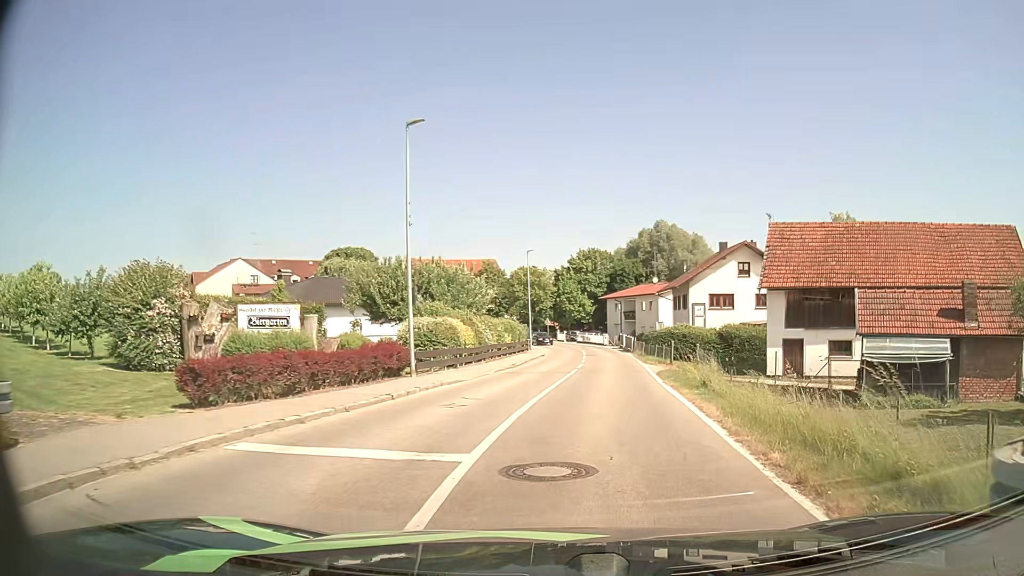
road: tertiary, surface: asphalt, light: Day
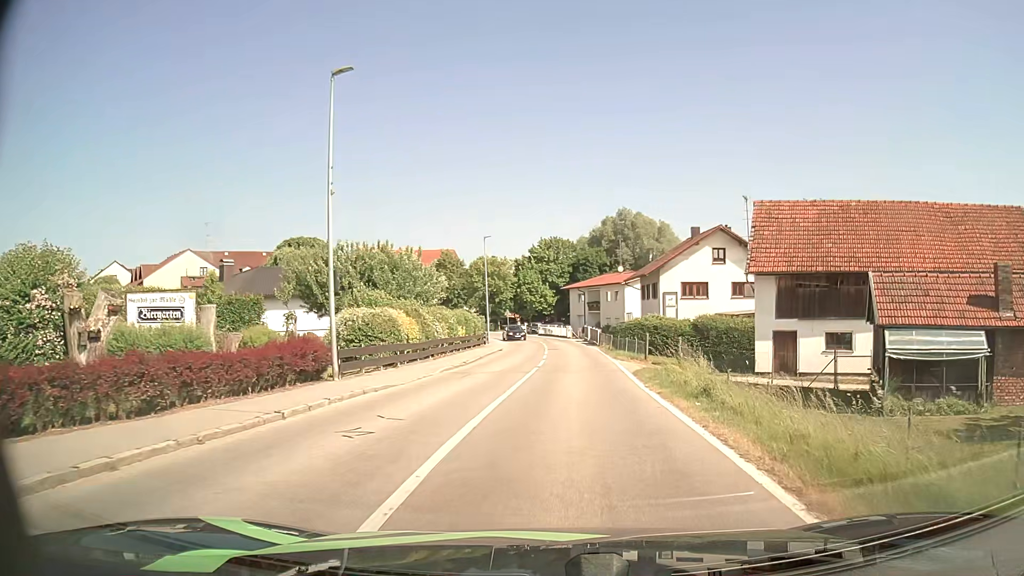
(+0.2, +4.1) m; +4°
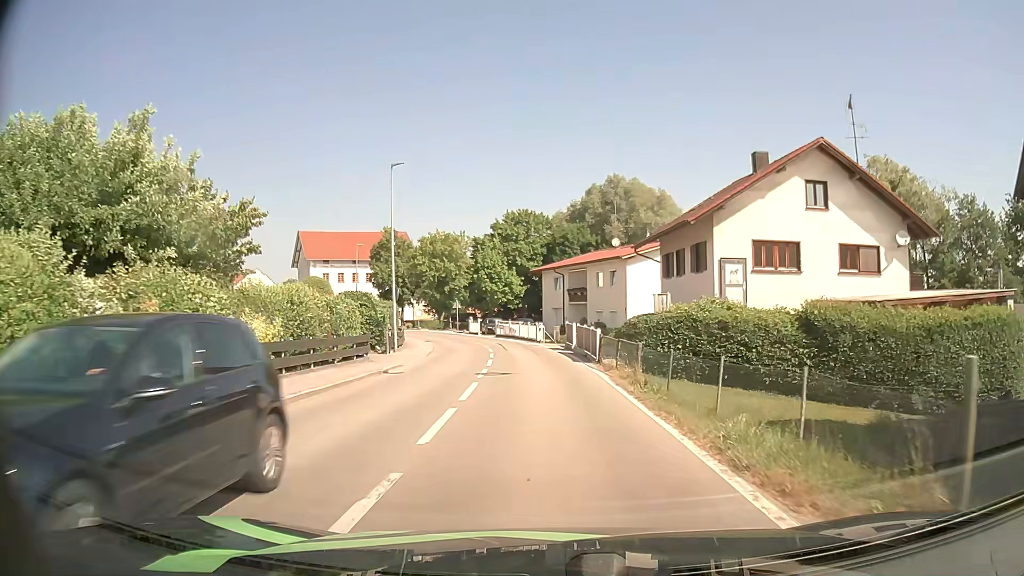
(+1.2, +23.7) m; +3°
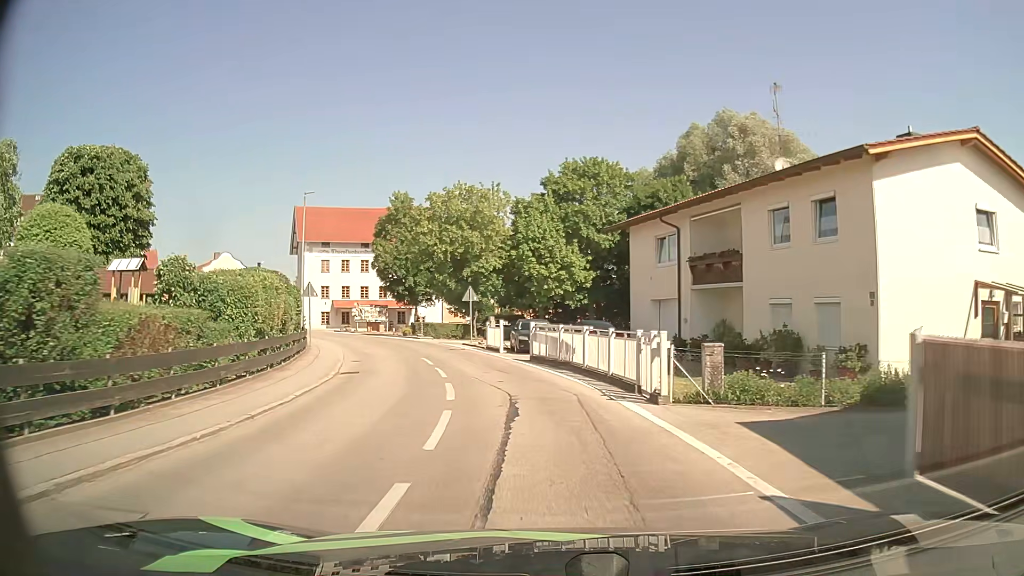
(-1.1, +28.3) m; -5°
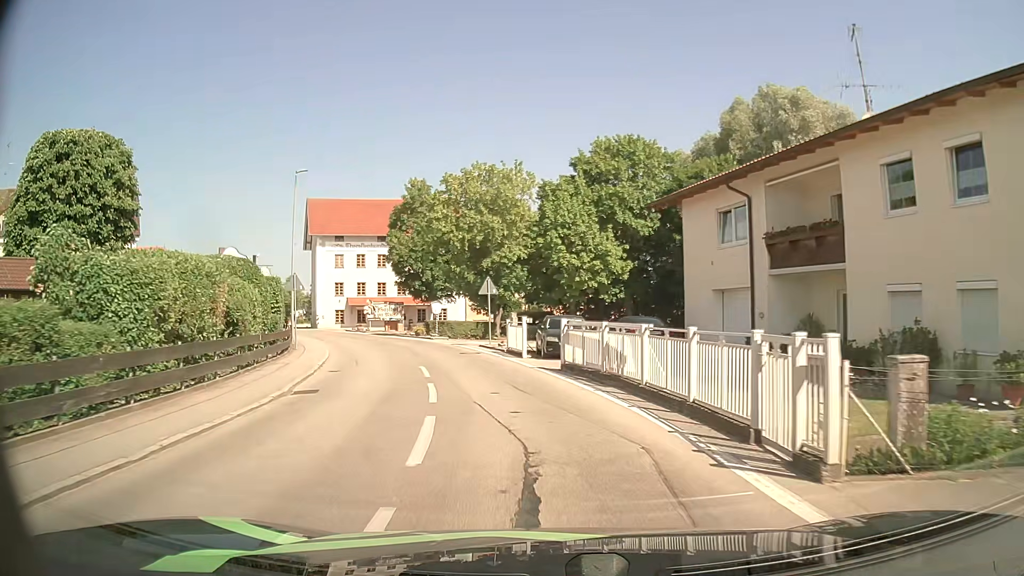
(-0.1, +5.6) m; -3°
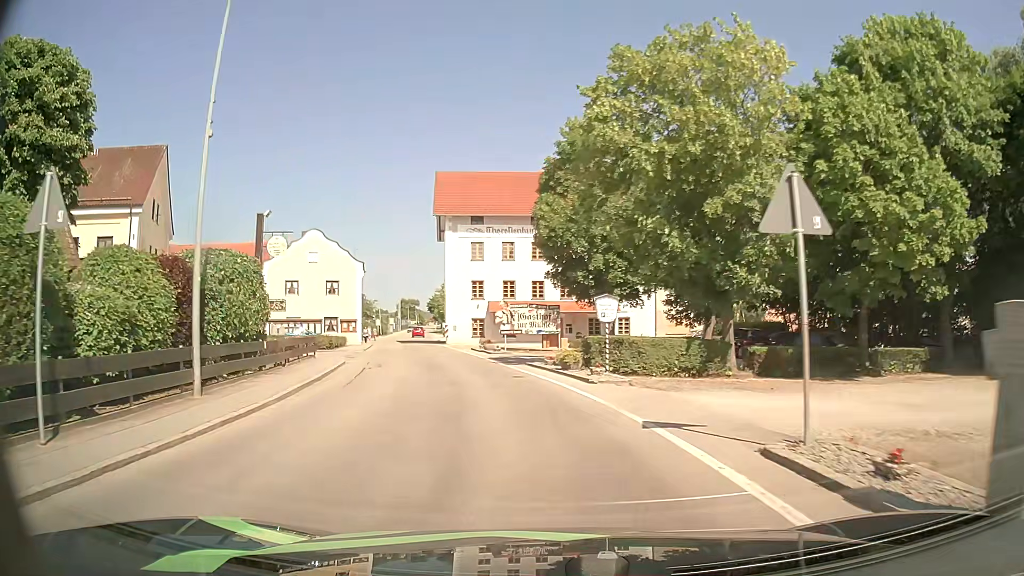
(-2.8, +21.7) m; -16°
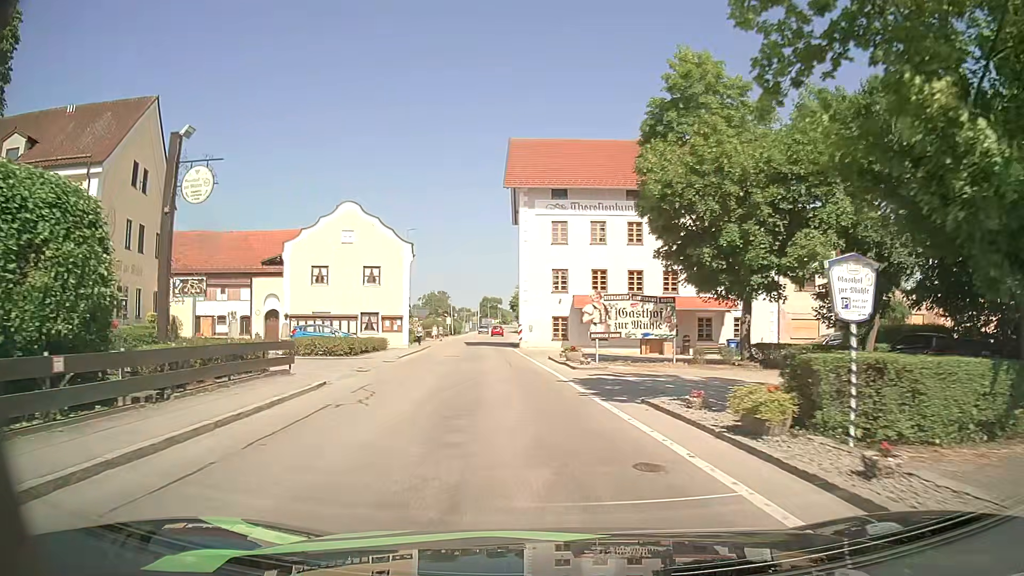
(-0.7, +11.3) m; -7°
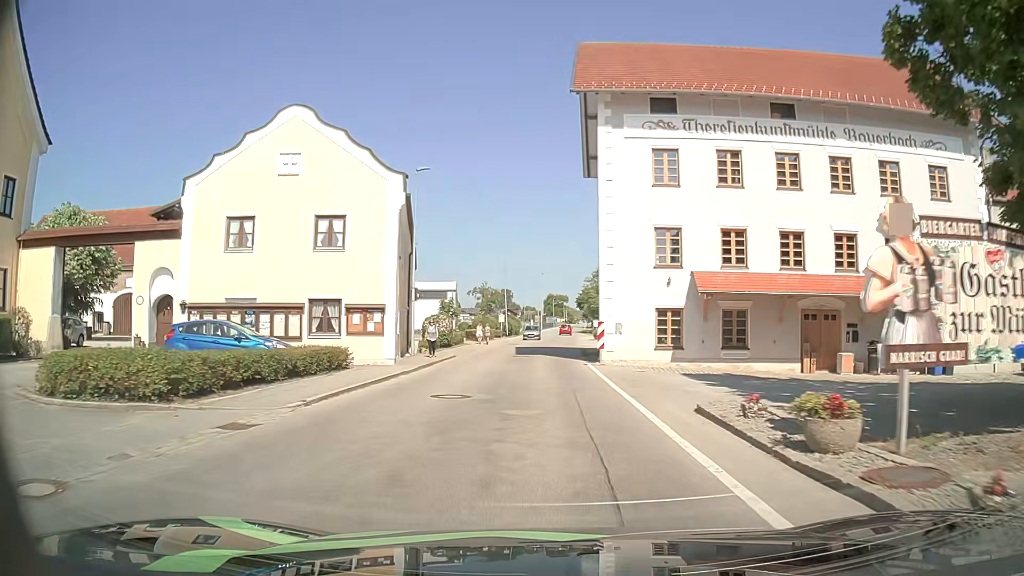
(-1.1, +18.4) m; -6°
(0, +10) (0, +20) (0, +30) (0, +40) (+1, +50) (+1, +60) (+1, +70) (+2, +80) (+2, +90) (+2, +100) m
